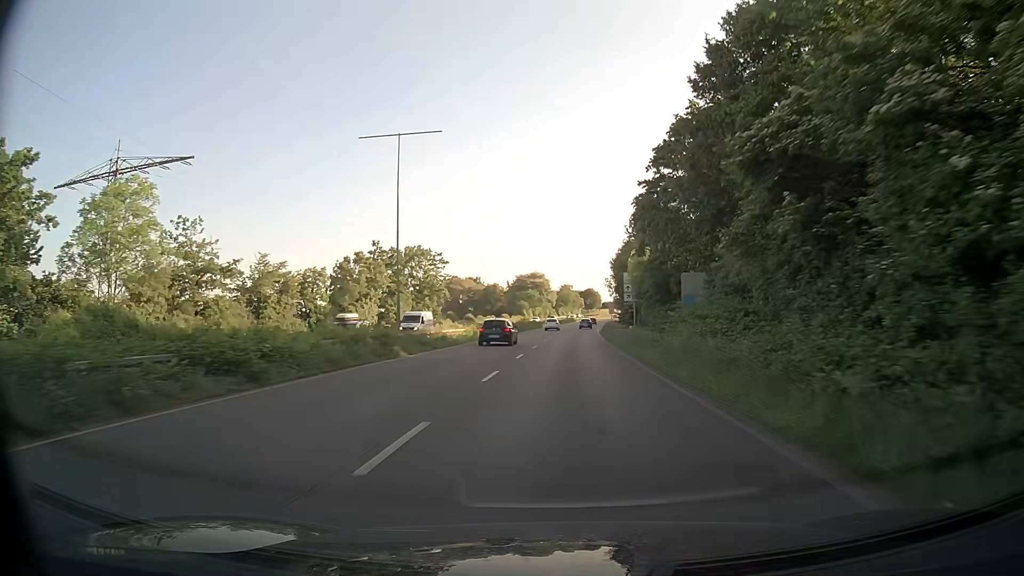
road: trunk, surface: asphalt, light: Day
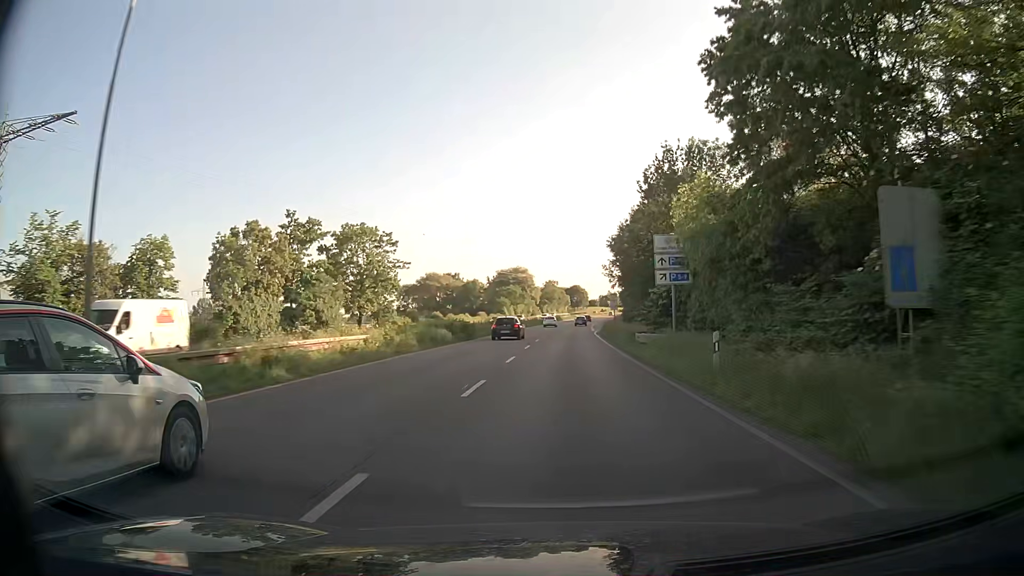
(+0.3, +21.1) m; +1°
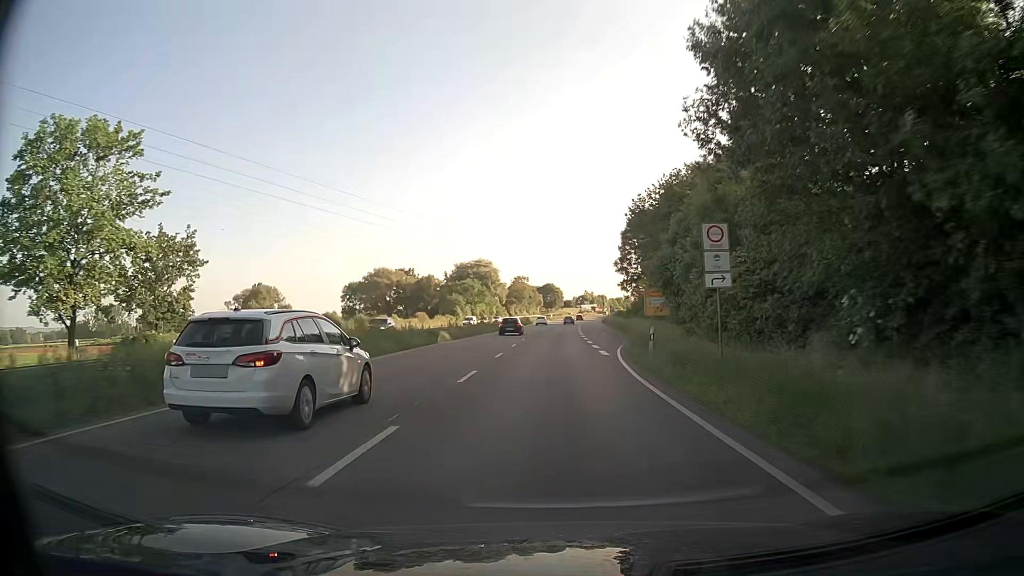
(+1.1, +42.5) m; +2°
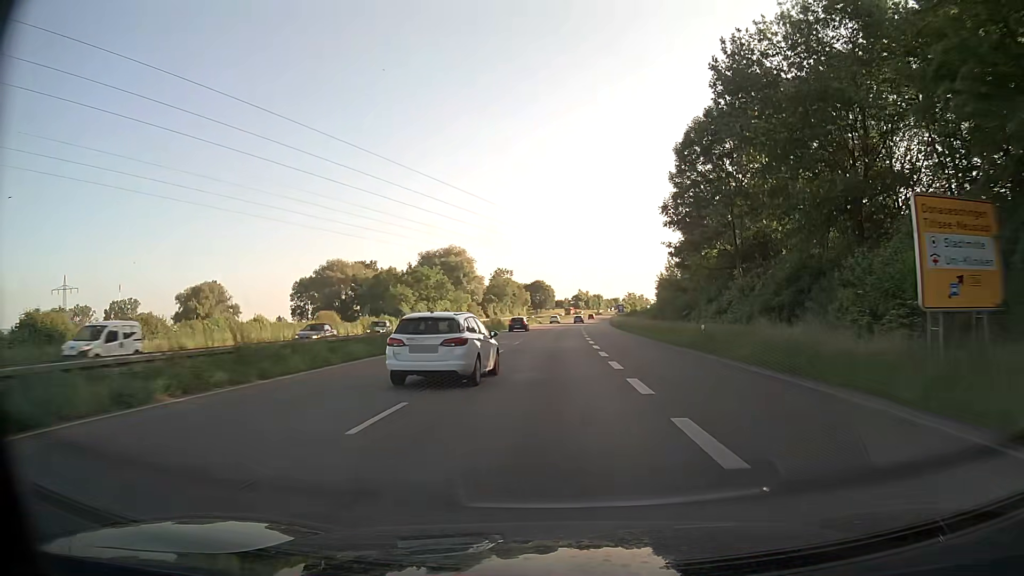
(+0.5, +42.8) m; +1°
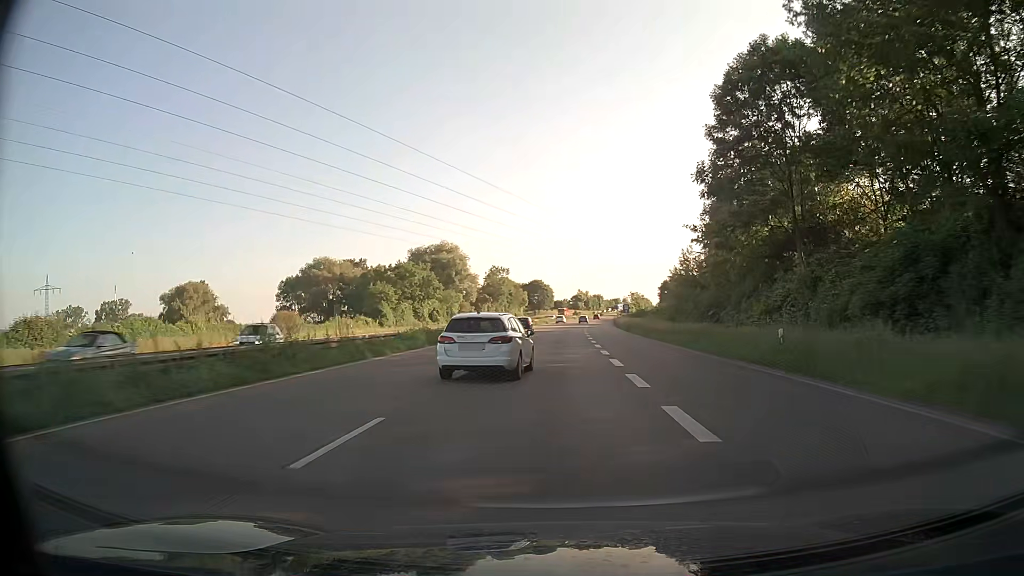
(0.0, +10.7) m; 0°
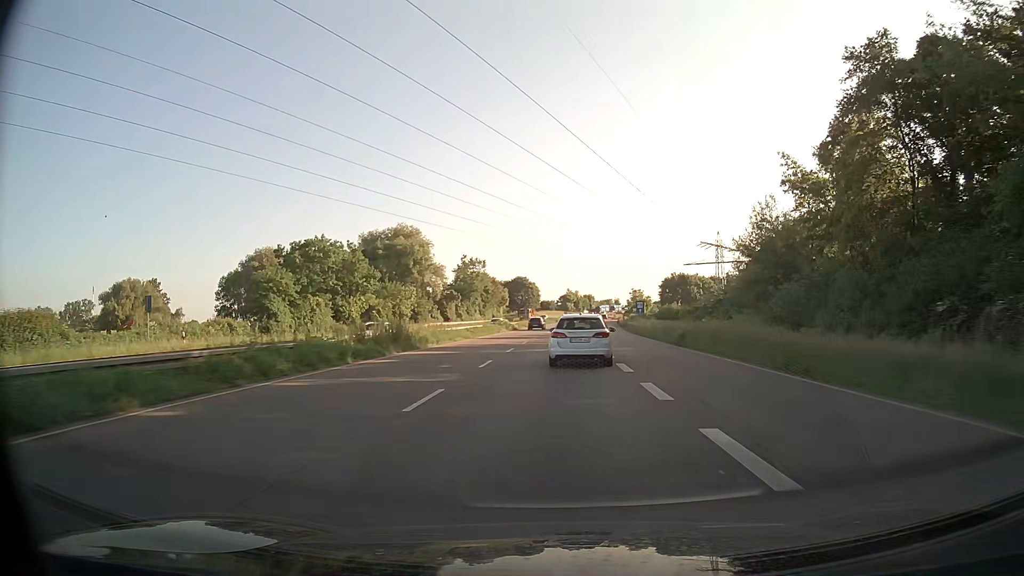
(+0.3, +32.2) m; +1°
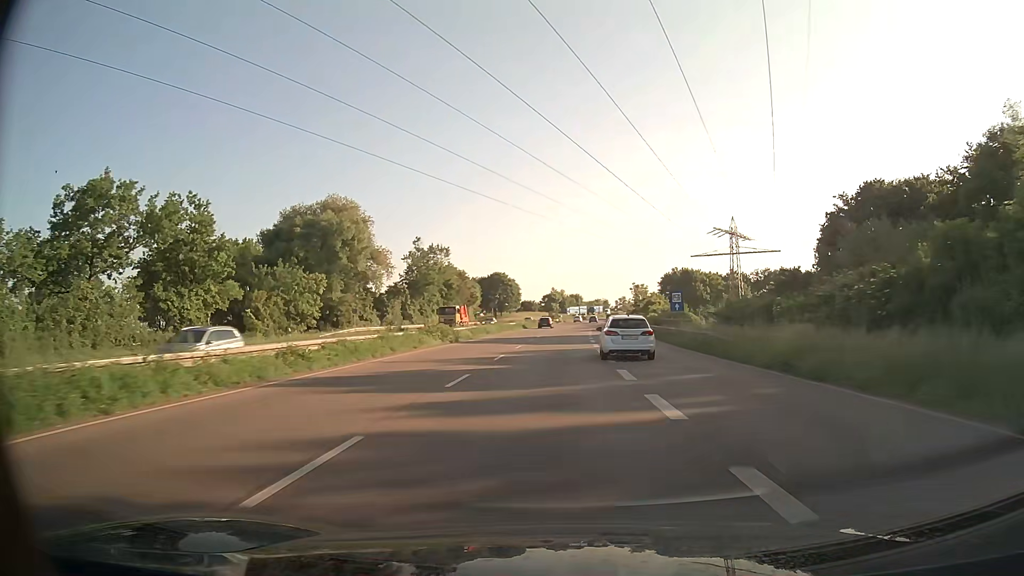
(+0.4, +32.2) m; +2°
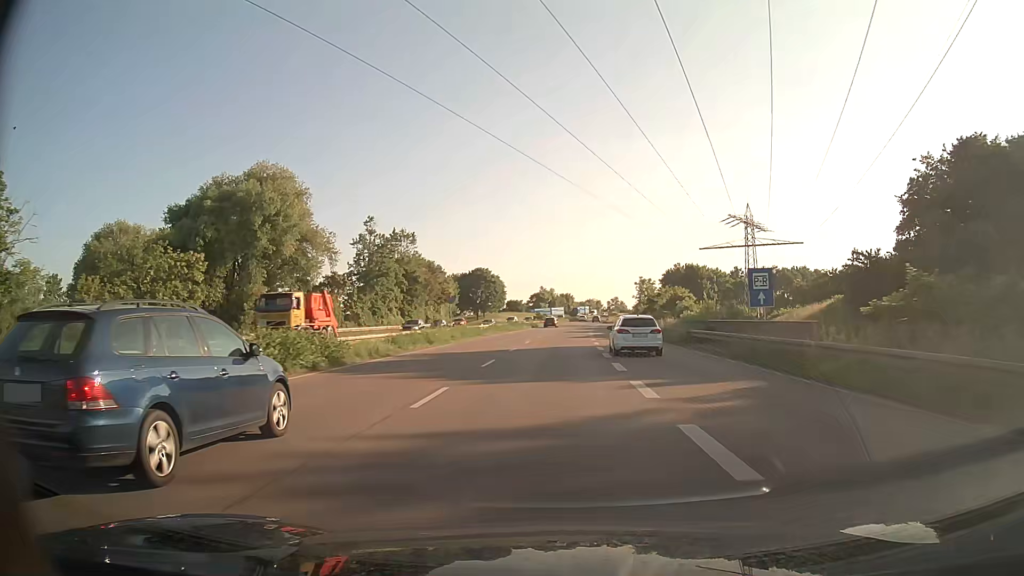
(+0.1, +21.5) m; +1°
(0, +10) (0, +20) (0, +30) (+1, +40) (+1, +50) (+2, +60) (+2, +70) (+3, +80) (+4, +90) (+5, +100) m
